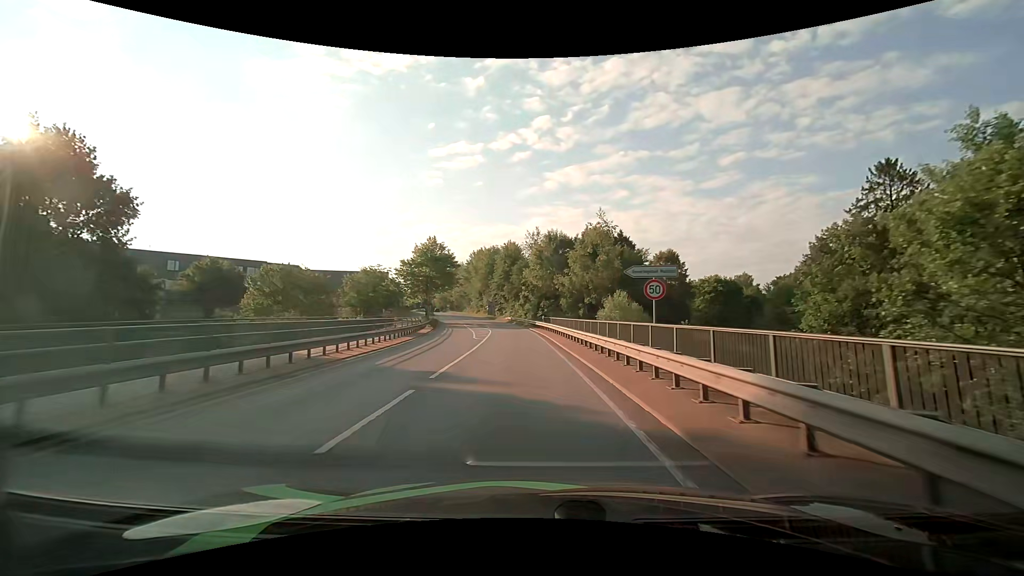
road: secondary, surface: asphalt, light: Day
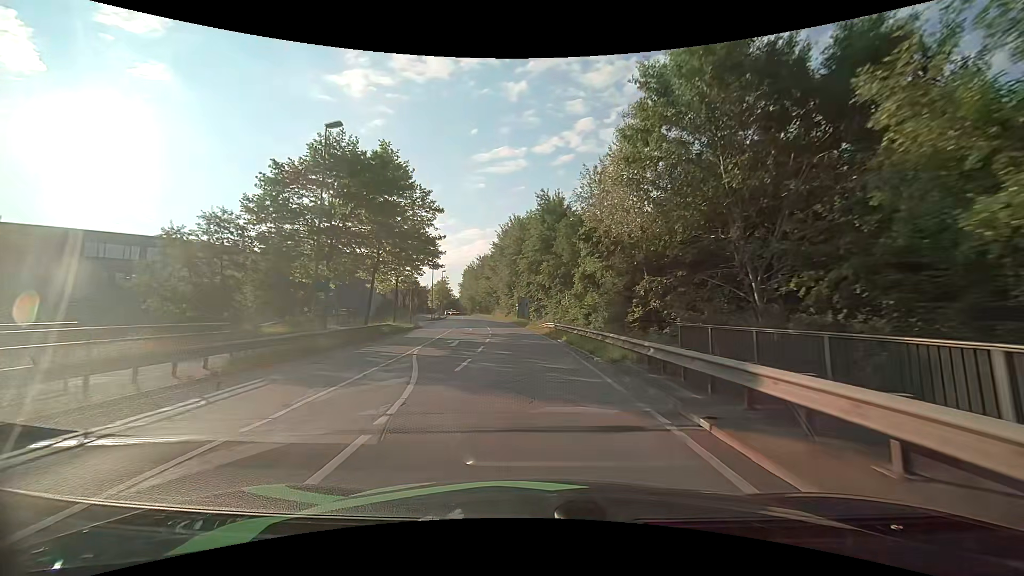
(-2.1, +41.9) m; -5°
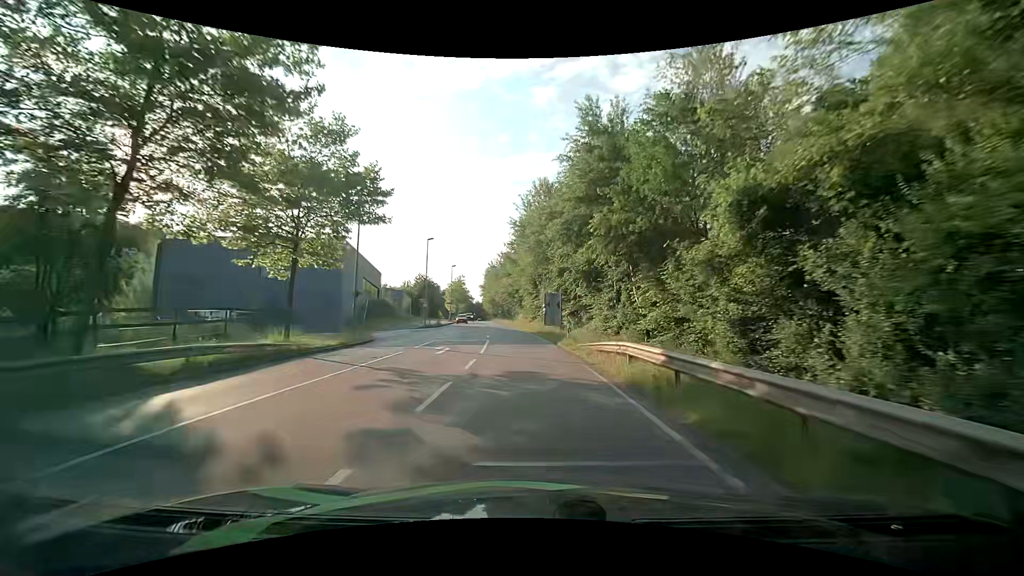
(-0.7, +23.1) m; -3°
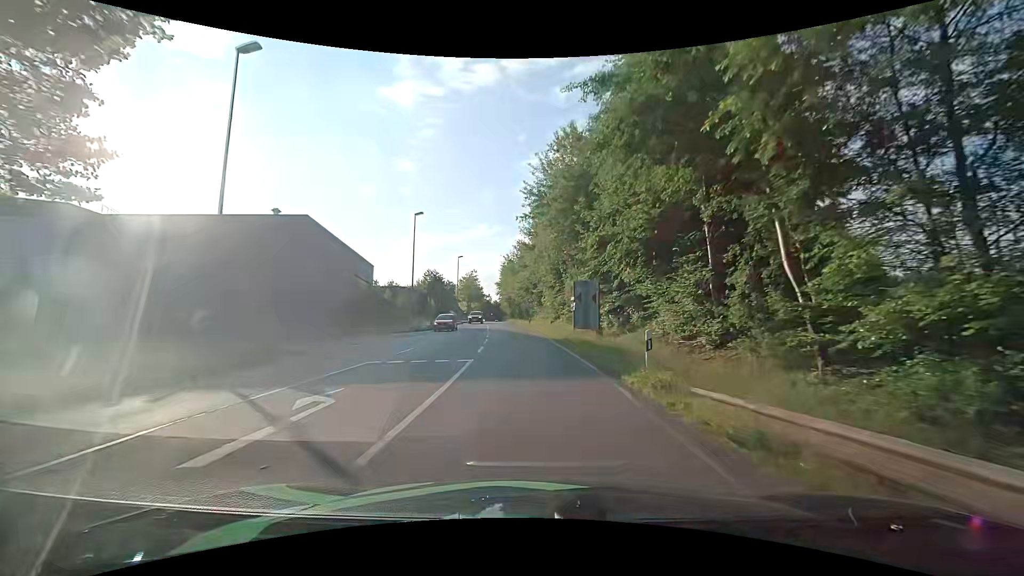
(-0.4, +14.7) m; -2°
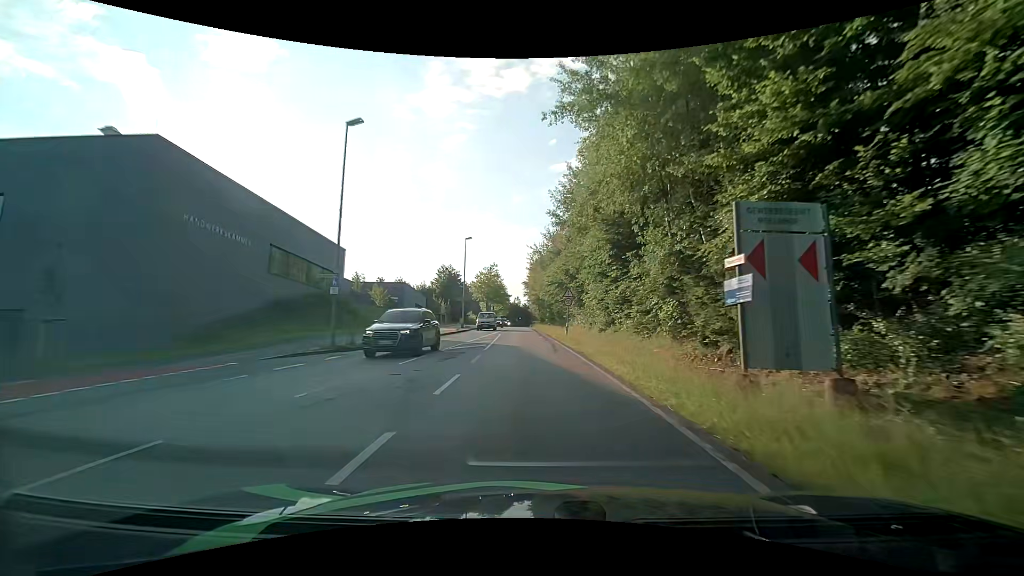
(-0.9, +21.9) m; -4°
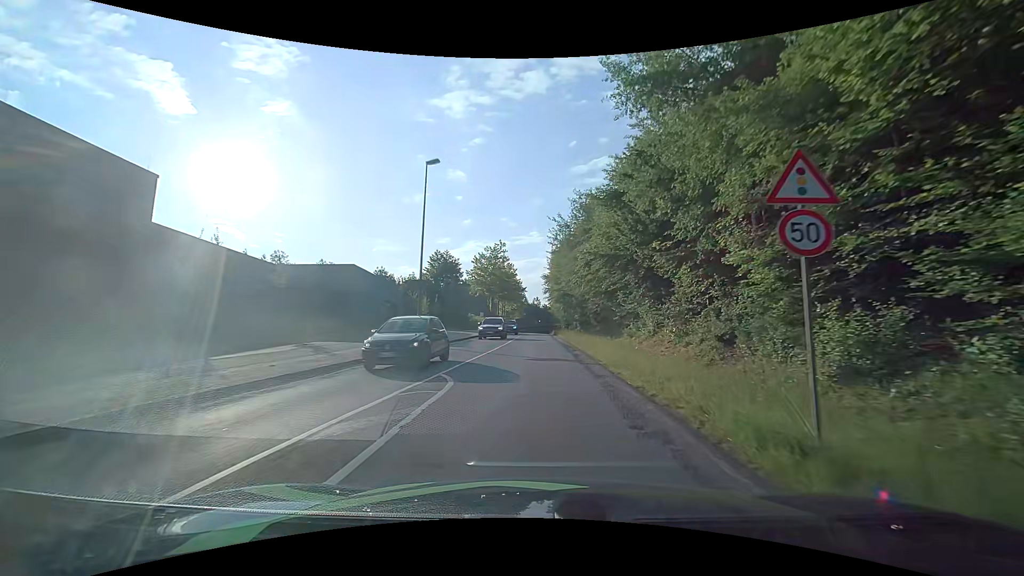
(-0.8, +28.9) m; -2°
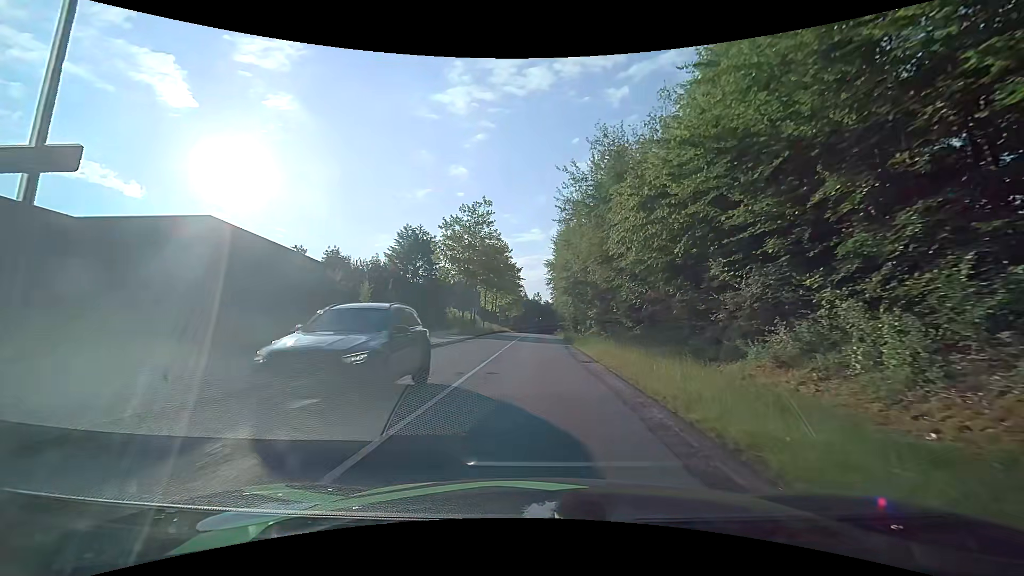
(-0.3, +21.5) m; 0°
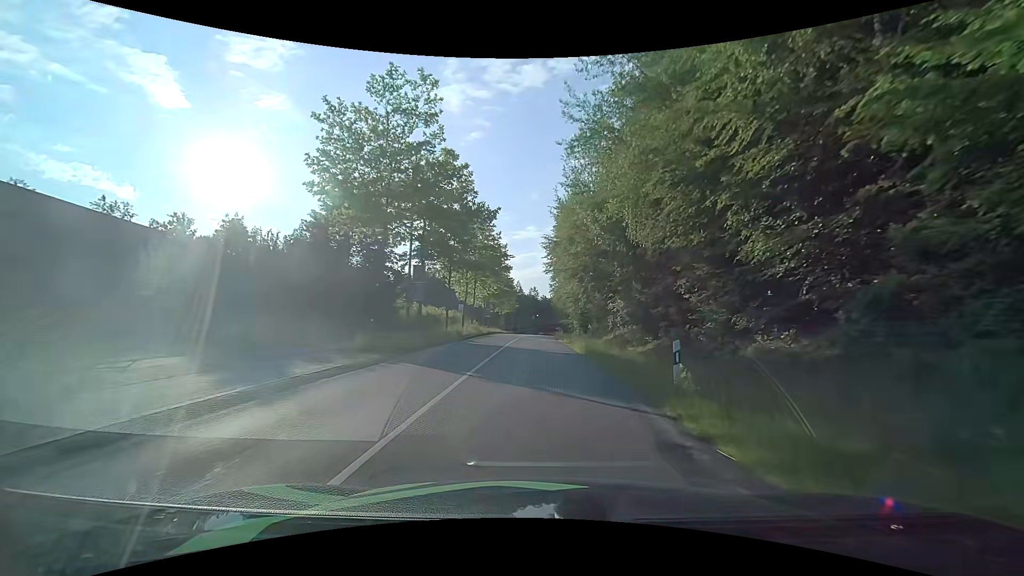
(+0.1, +21.6) m; 0°
(0, +10) (0, +20) (0, +30) (0, +40) (0, +50) (+1, +60) (+1, +70) (+1, +80) (+2, +90) (+2, +100) m
